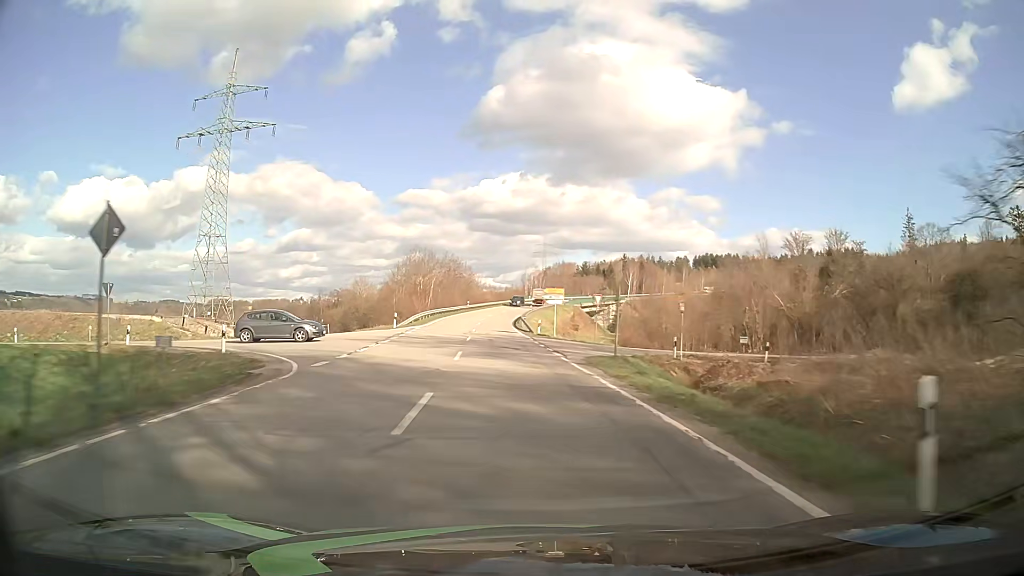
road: tertiary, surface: asphalt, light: Day
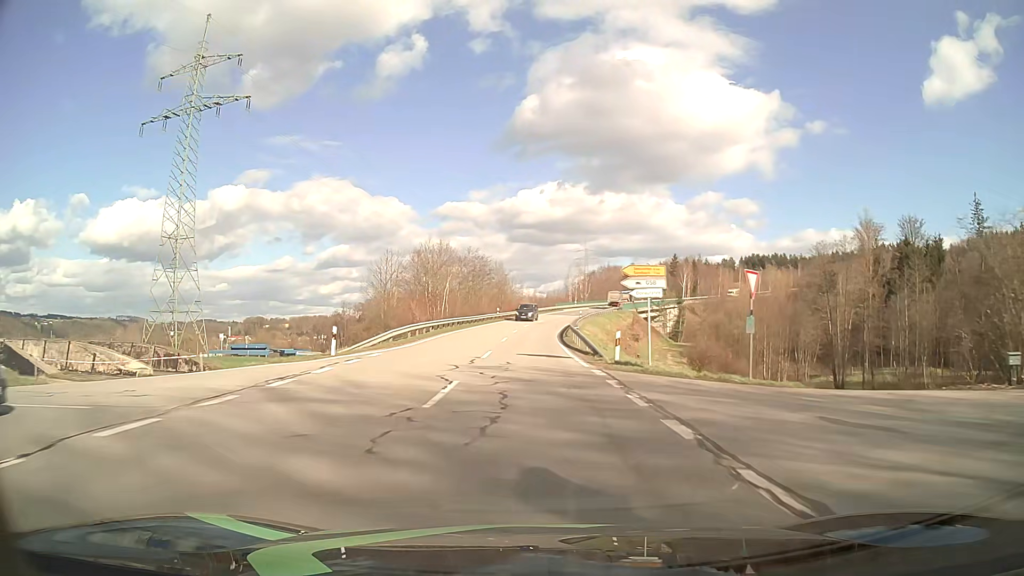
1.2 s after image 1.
(-1.0, +22.4) m; -4°
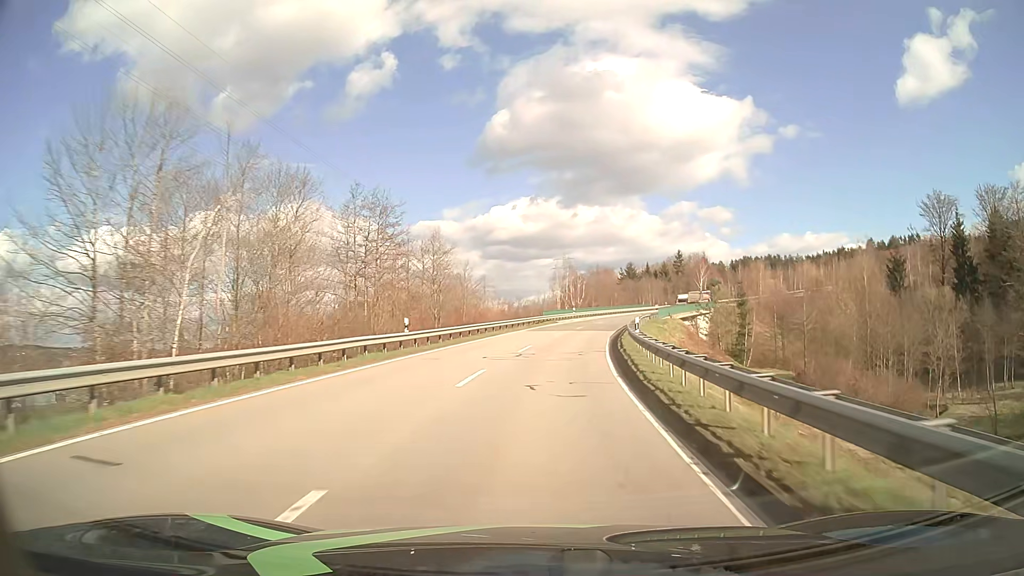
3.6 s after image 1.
(0.0, +45.5) m; +2°
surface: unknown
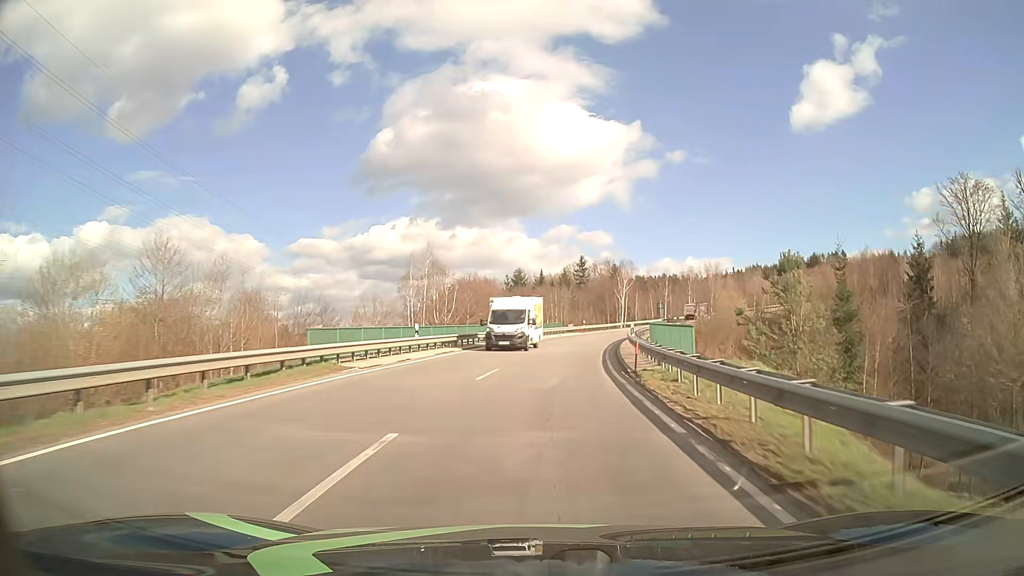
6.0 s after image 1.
(+3.8, +45.6) m; +10°
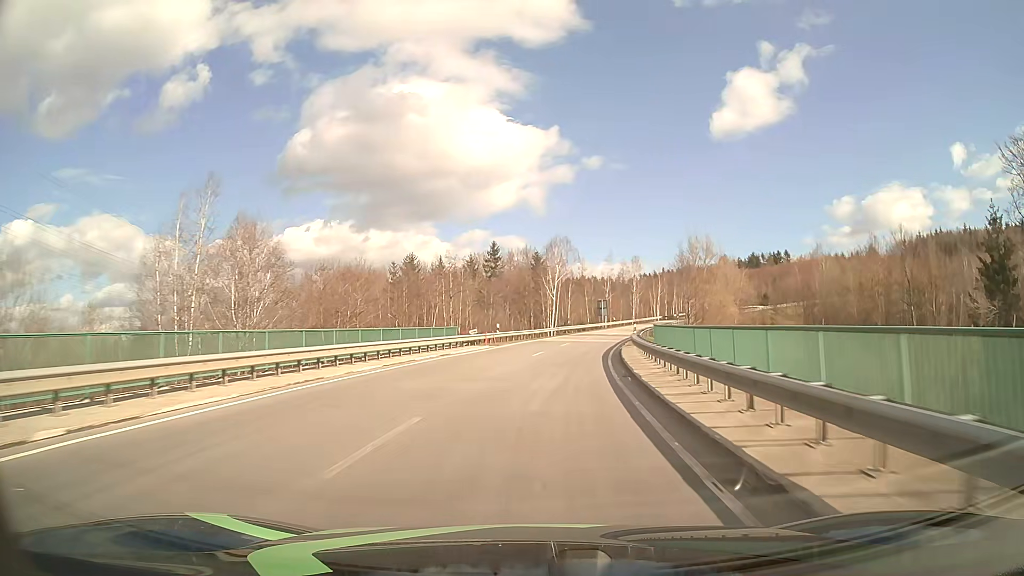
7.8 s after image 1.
(+2.4, +34.3) m; +8°
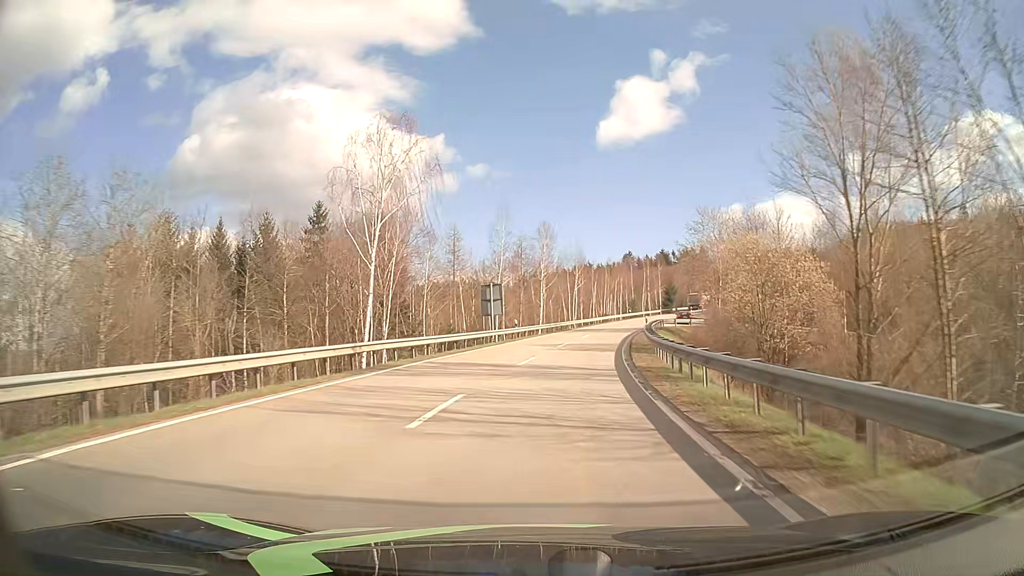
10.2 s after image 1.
(+4.0, +45.8) m; +10°
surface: asphalt
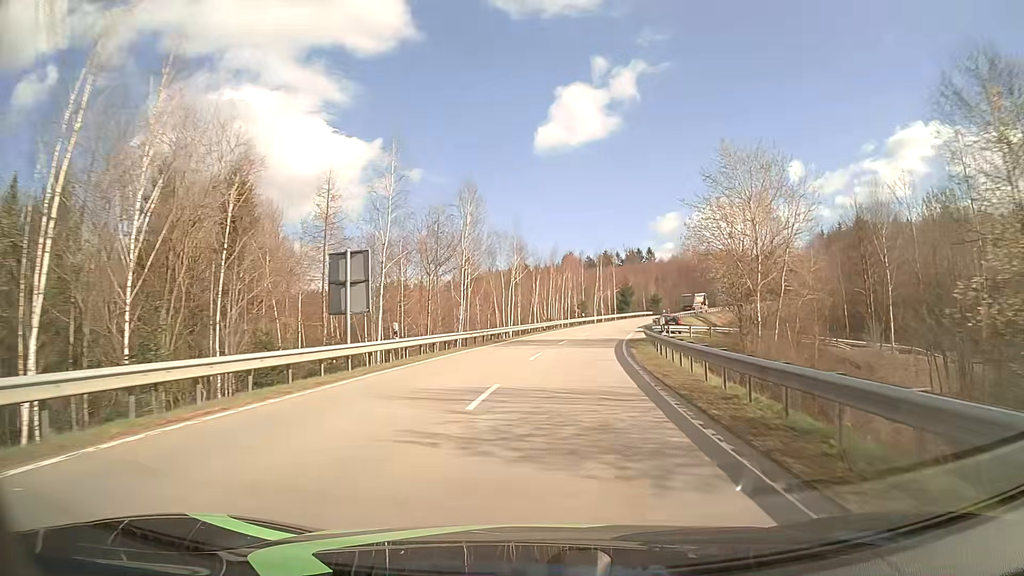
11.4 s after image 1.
(+1.1, +23.0) m; +6°
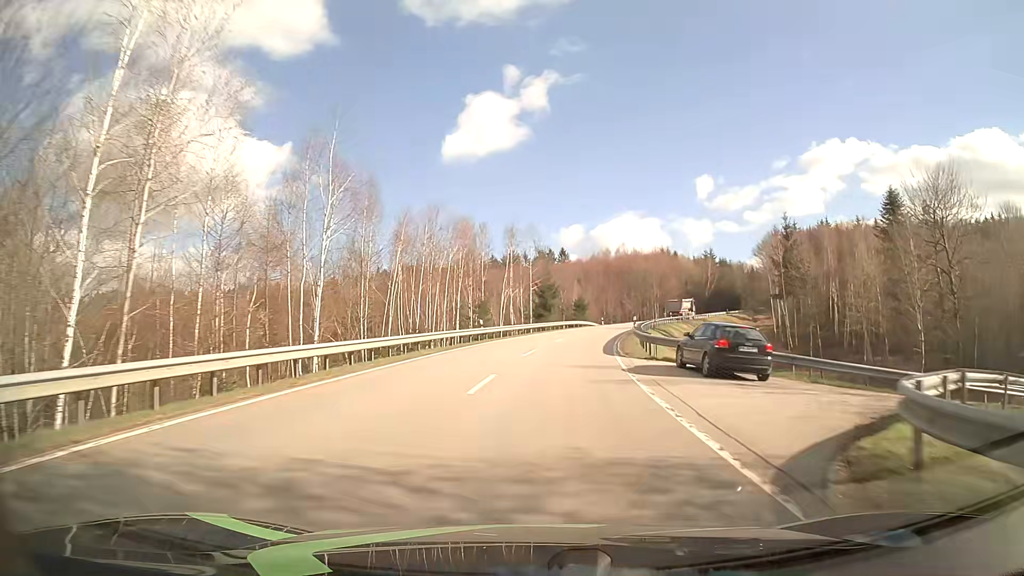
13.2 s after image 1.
(+2.4, +34.4) m; +8°
(0, +10) (+1, +20) (+2, +30) (+3, +40) (+5, +50) (+7, +59) (+9, +69) (+12, +79) (+16, +88) (+19, +97) m
